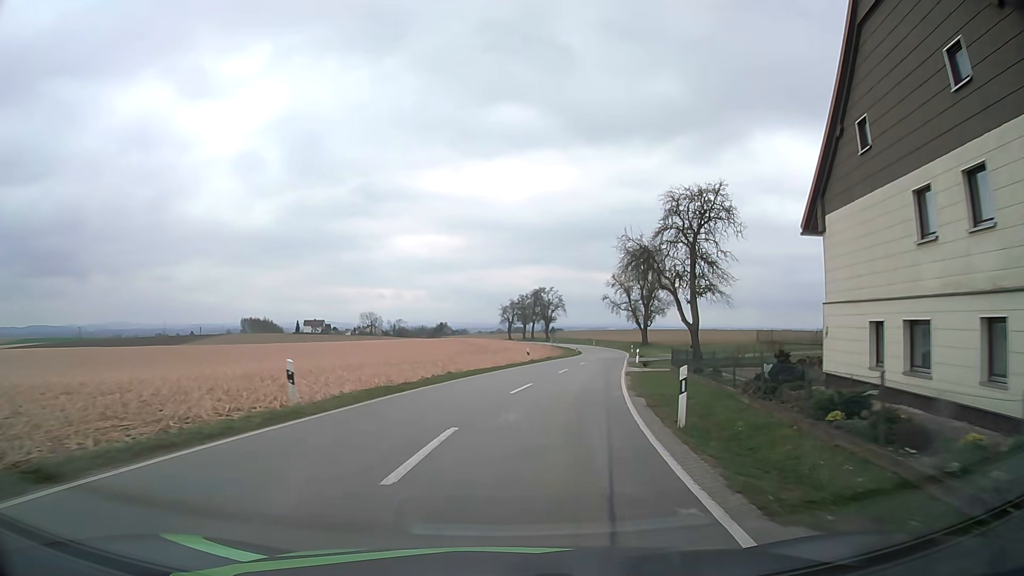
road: tertiary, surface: asphalt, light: Day
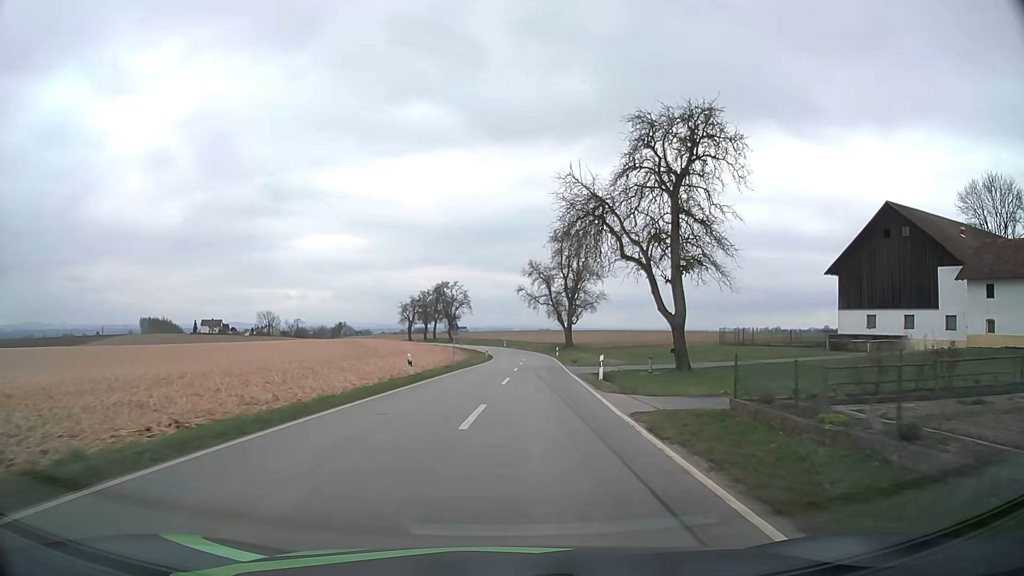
(+1.2, +19.3) m; +8°
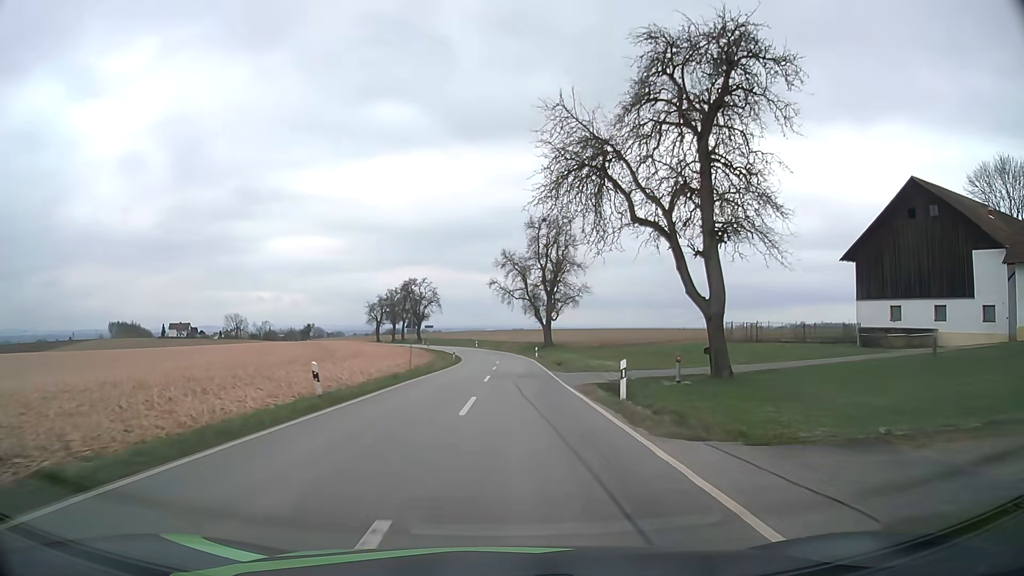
(+0.2, +9.7) m; +3°
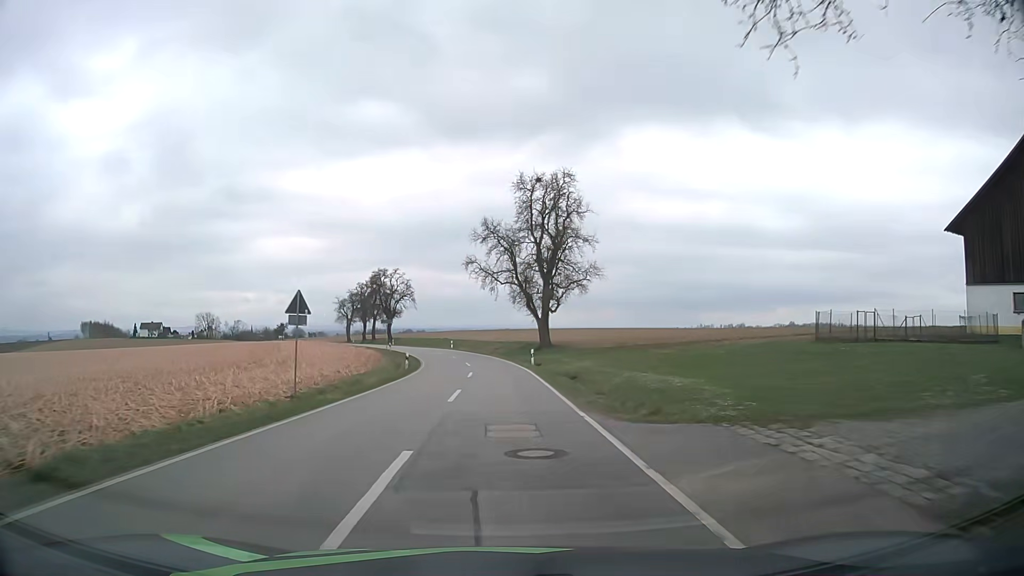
(+0.3, +20.2) m; +1°
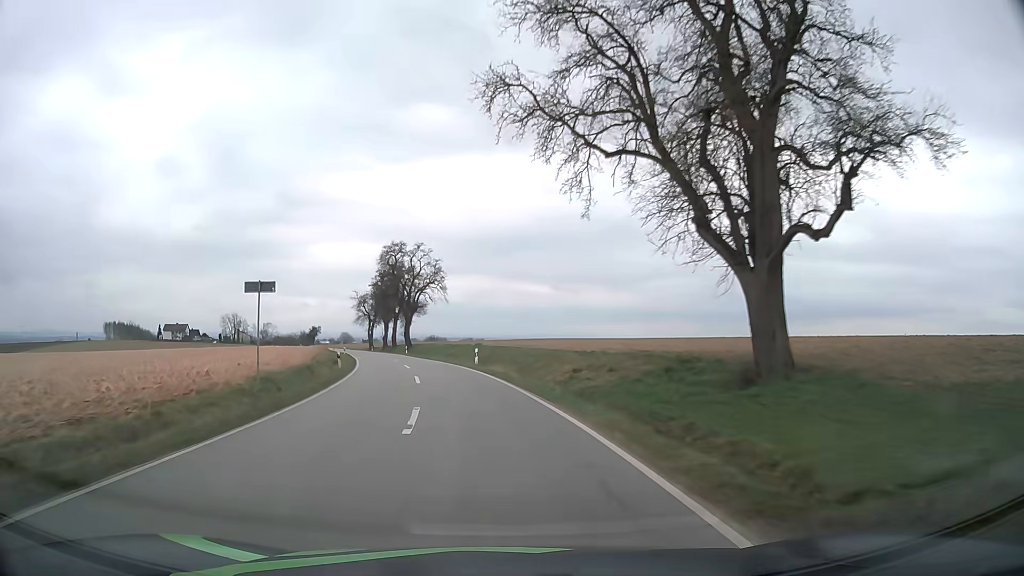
(-1.2, +42.3) m; -5°
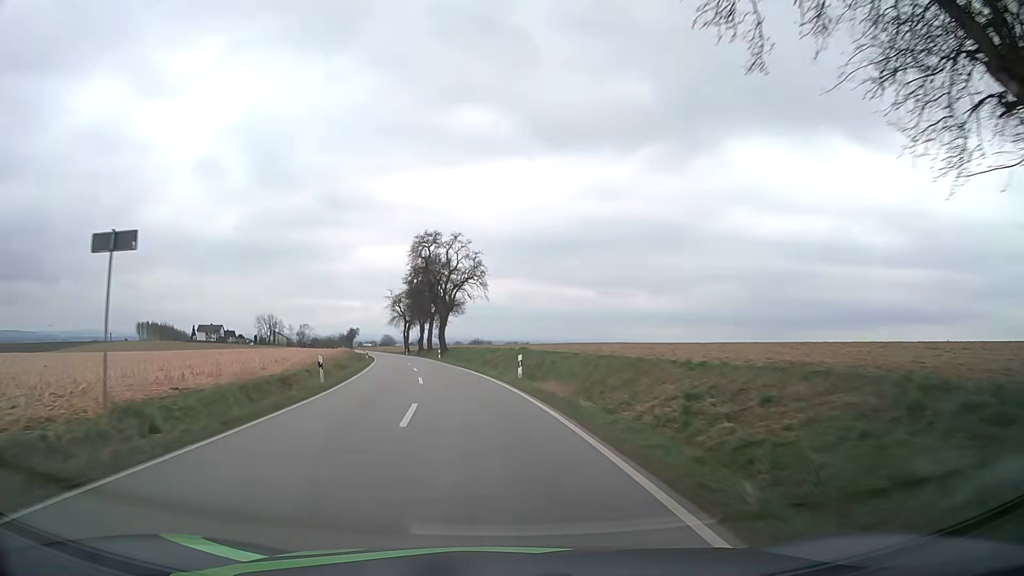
(-0.4, +10.9) m; -5°
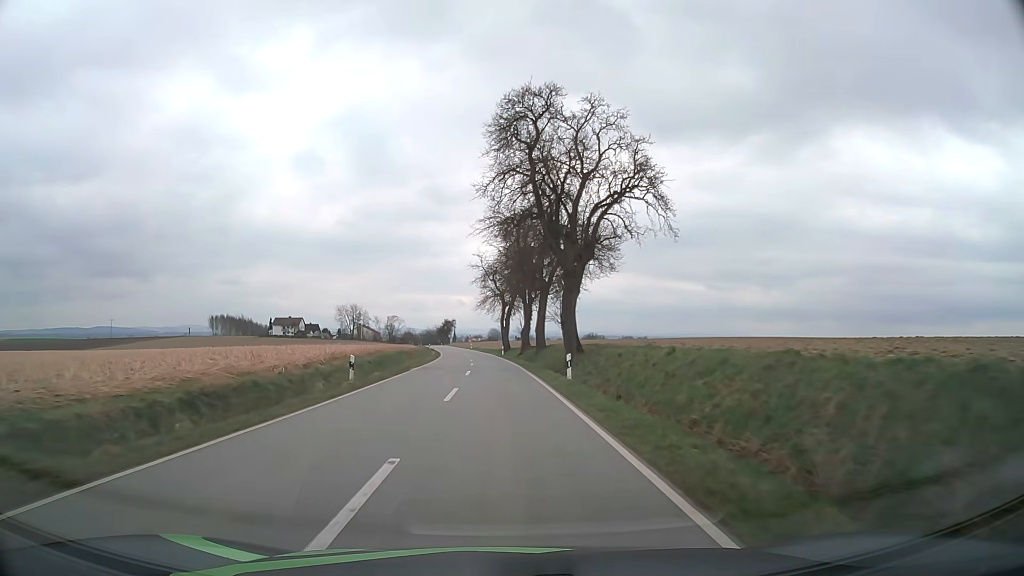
(-4.7, +44.0) m; -9°
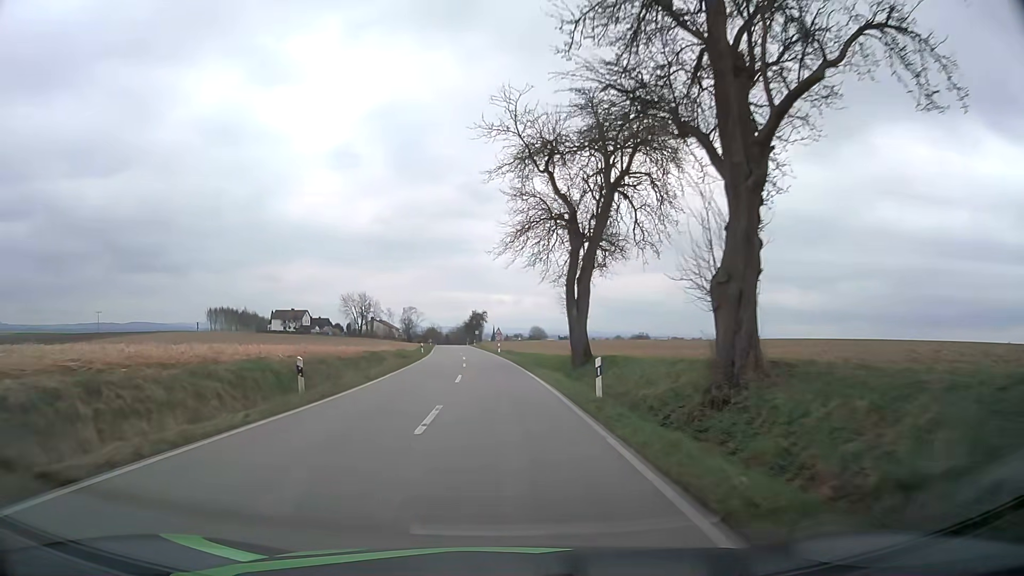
(-1.5, +53.1) m; -4°
(0, +10) (0, +20) (-1, +30) (-1, +40) (-2, +50) (-3, +60) (-3, +70) (-4, +80) (-5, +90) (-6, +100) m
